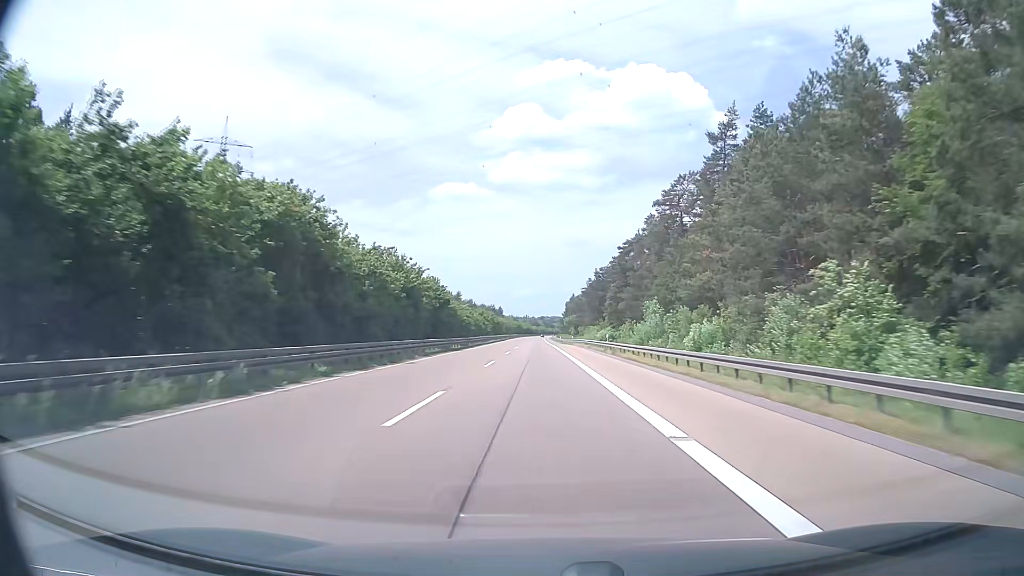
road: motorway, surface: asphalt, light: Day
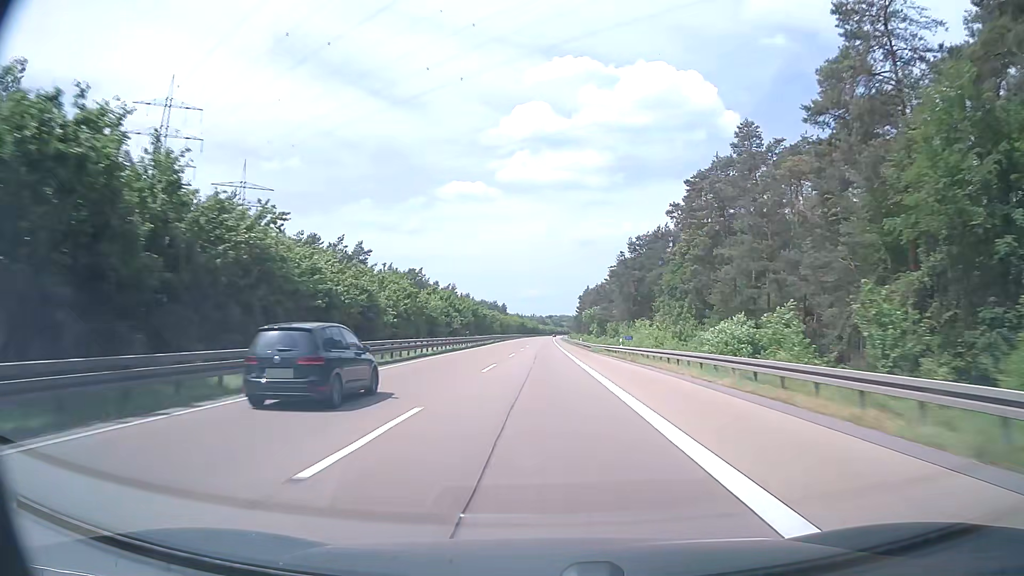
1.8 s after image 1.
(-0.2, +57.1) m; -1°
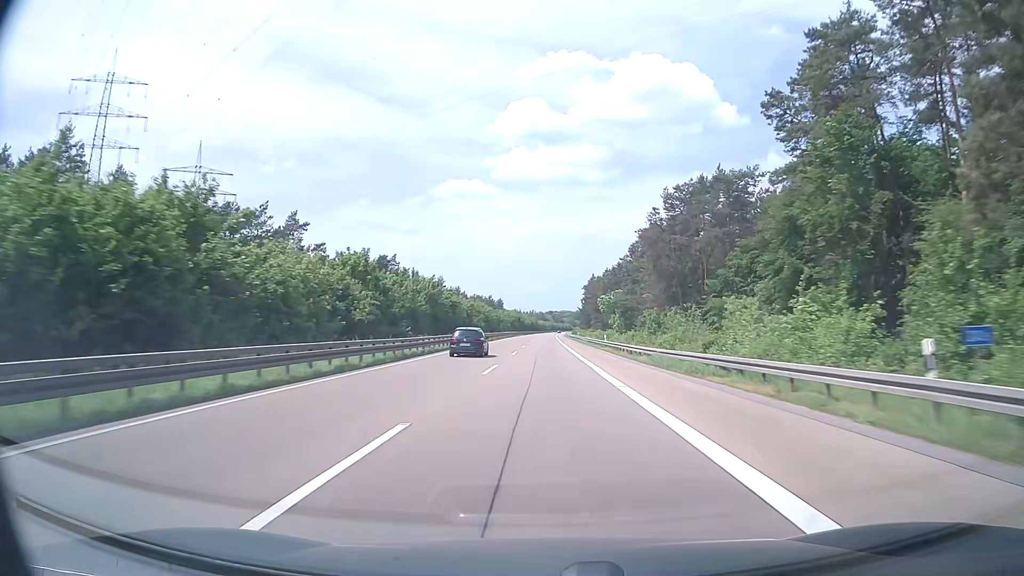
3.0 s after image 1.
(0.0, +38.1) m; 0°
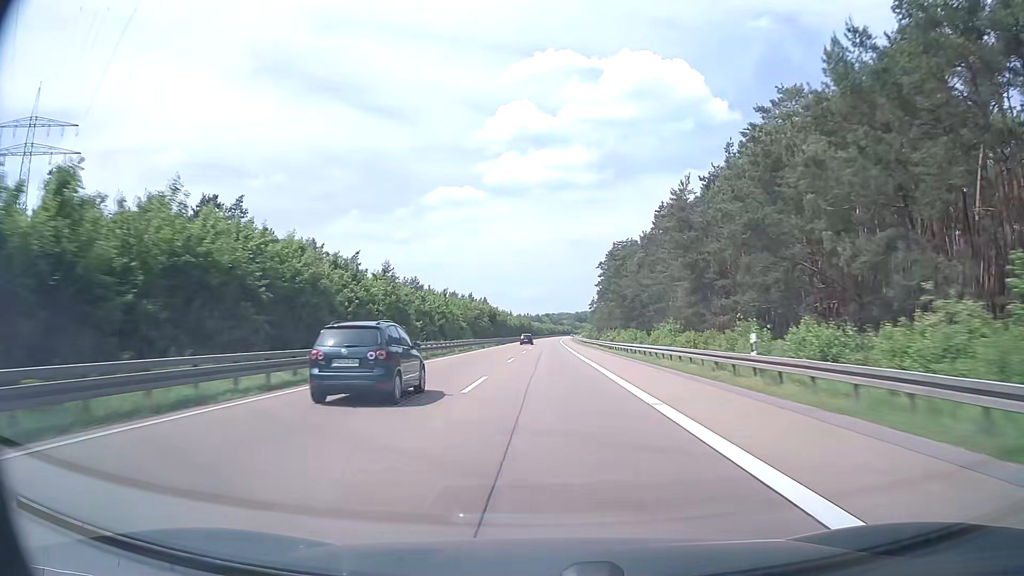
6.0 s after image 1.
(+0.3, +95.1) m; 0°
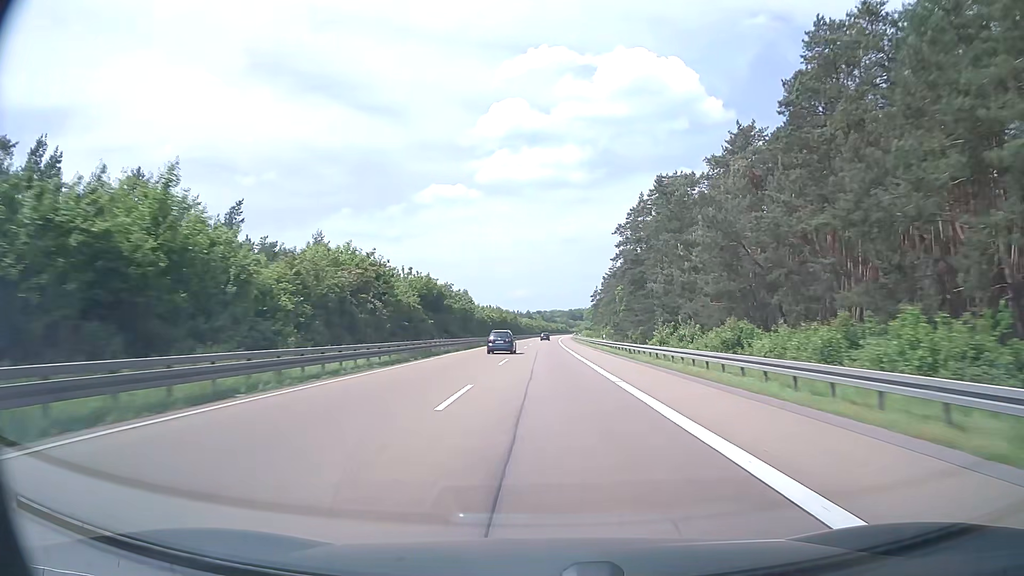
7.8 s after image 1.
(+0.2, +57.0) m; +1°
(0, +10) (0, +20) (0, +30) (0, +40) (0, +50) (0, +60) (0, +70) (0, +80) (+1, +90) (+1, +100) m
